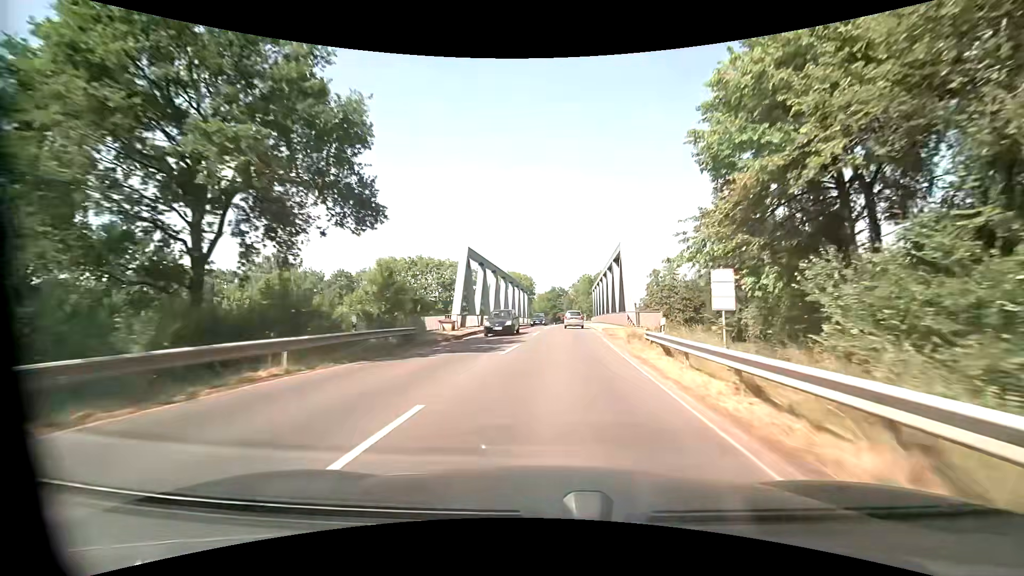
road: secondary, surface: asphalt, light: Day
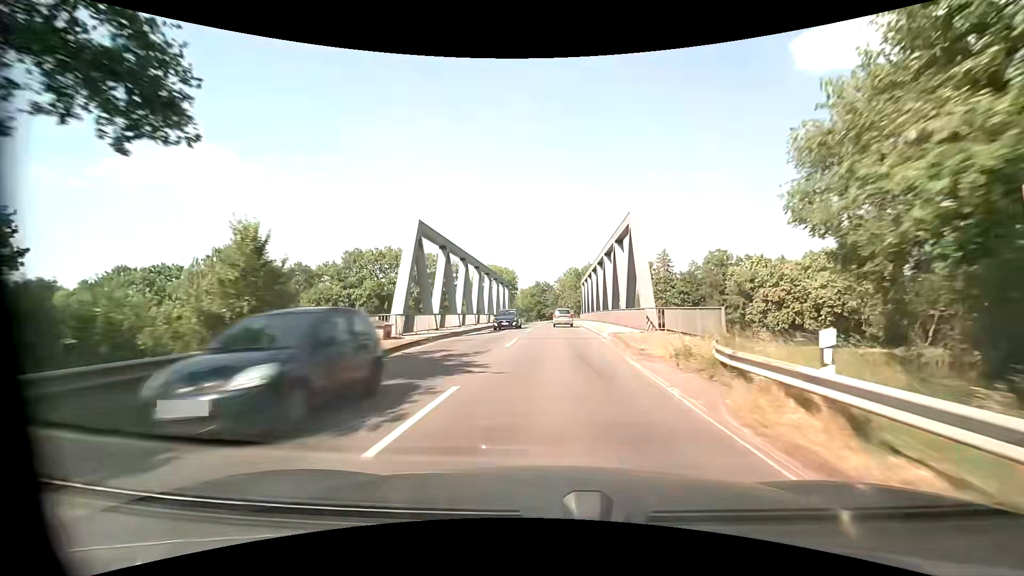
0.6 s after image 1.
(+0.2, +10.3) m; +2°
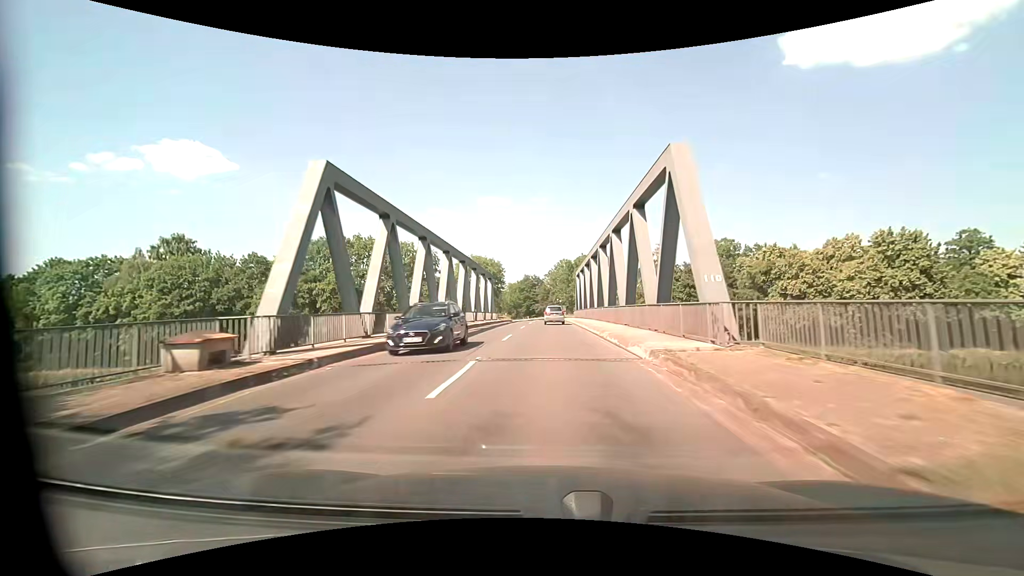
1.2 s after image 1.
(+0.1, +10.2) m; +1°
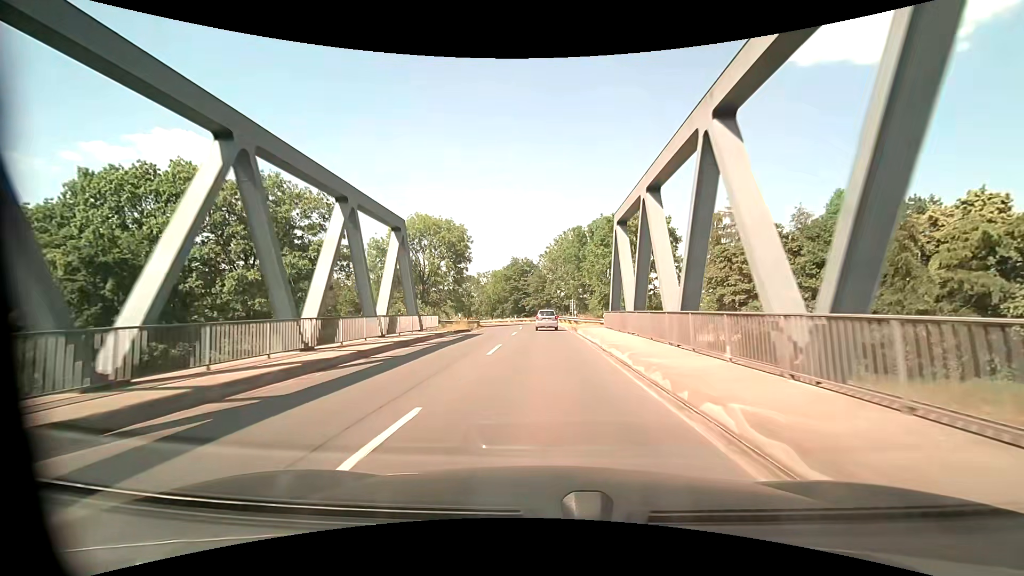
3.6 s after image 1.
(+0.2, +40.0) m; 0°
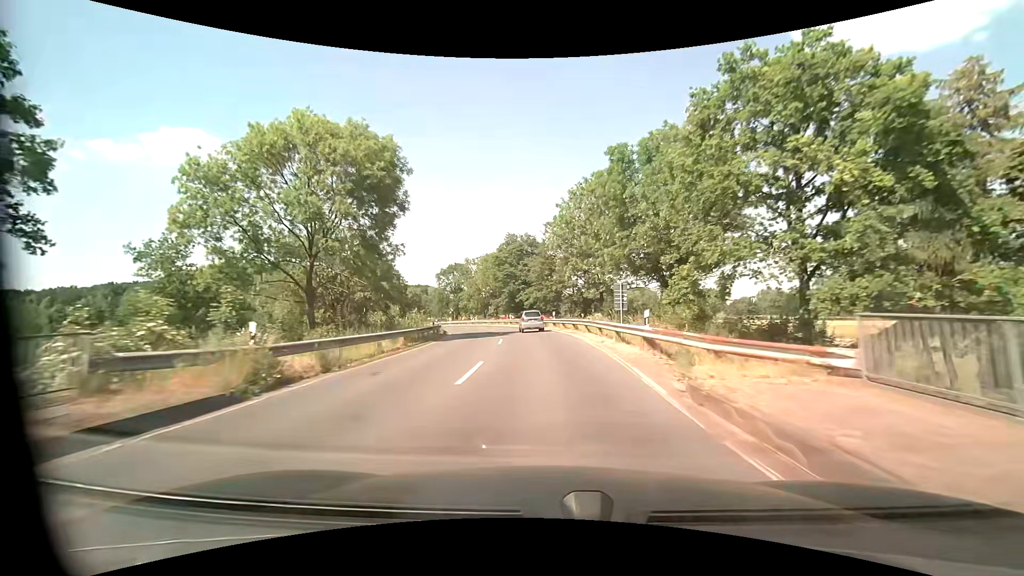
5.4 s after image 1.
(-0.2, +29.5) m; -1°
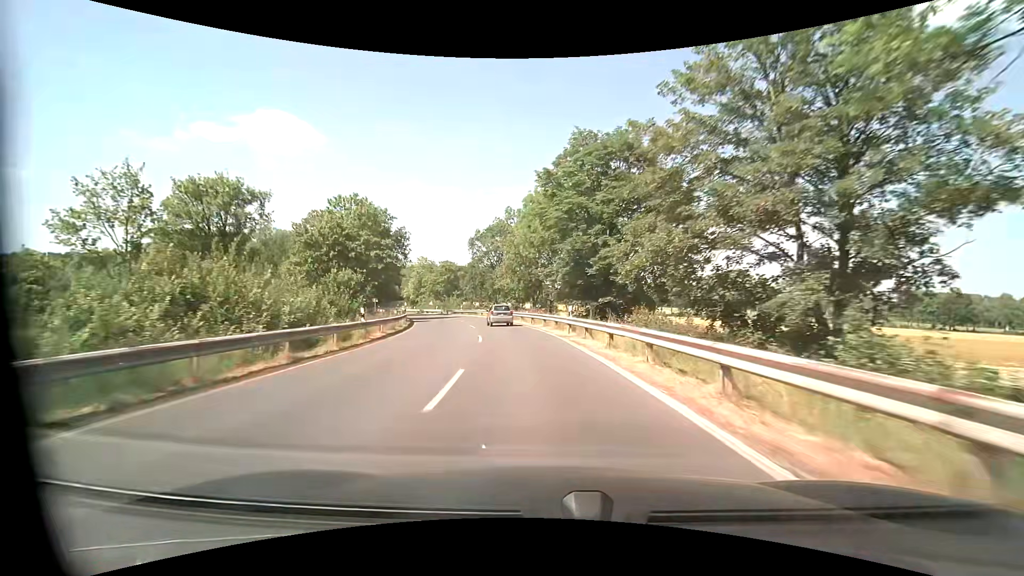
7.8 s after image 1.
(-2.5, +39.6) m; -8°
